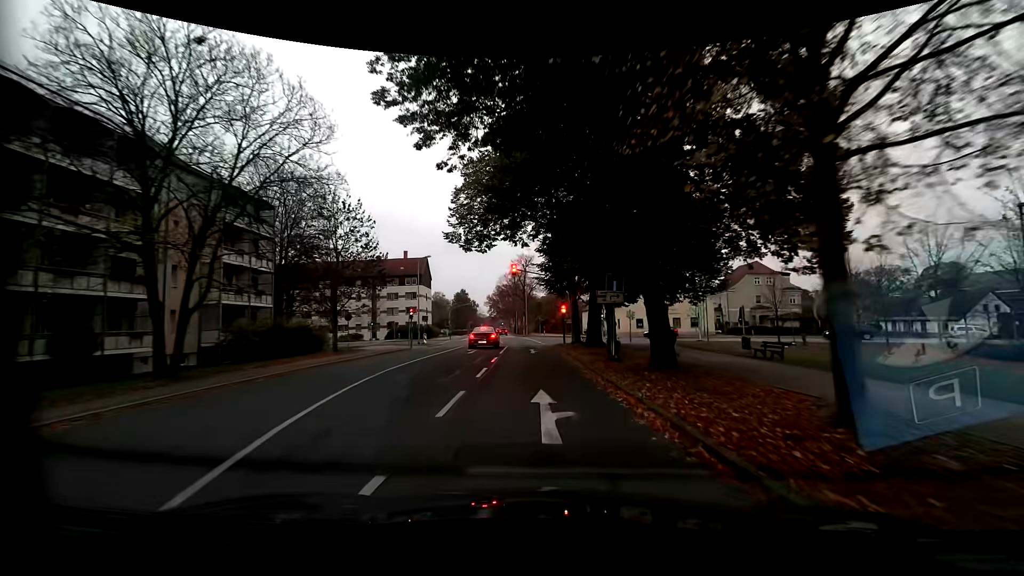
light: Day
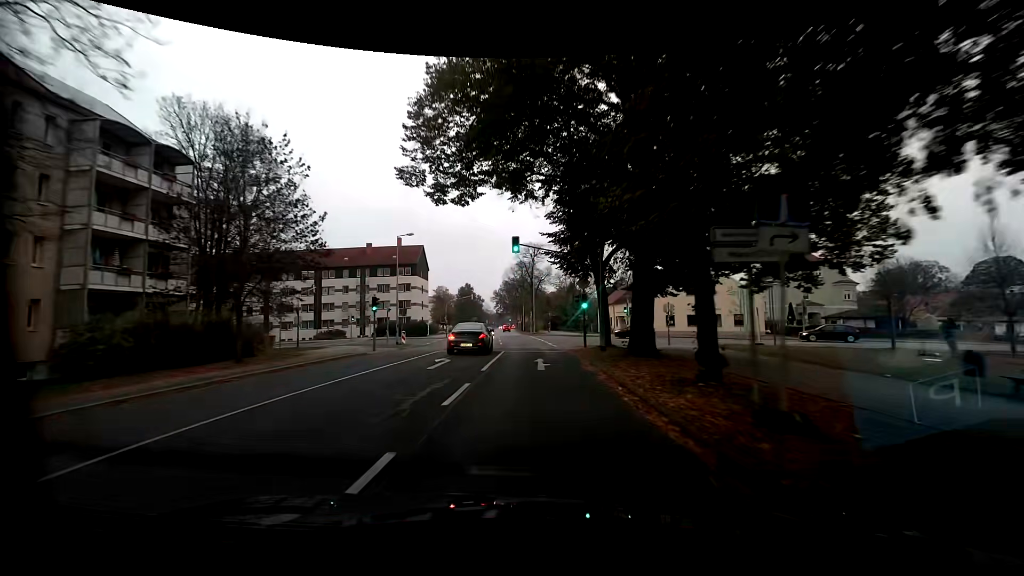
(0.0, +11.6) m; 0°
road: residential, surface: asphalt
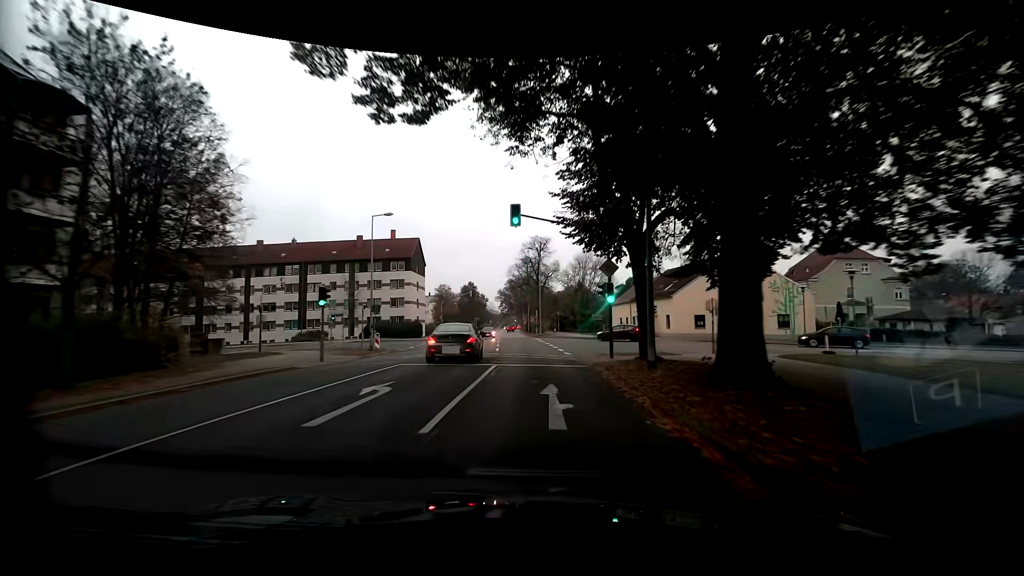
(-0.1, +8.2) m; -1°
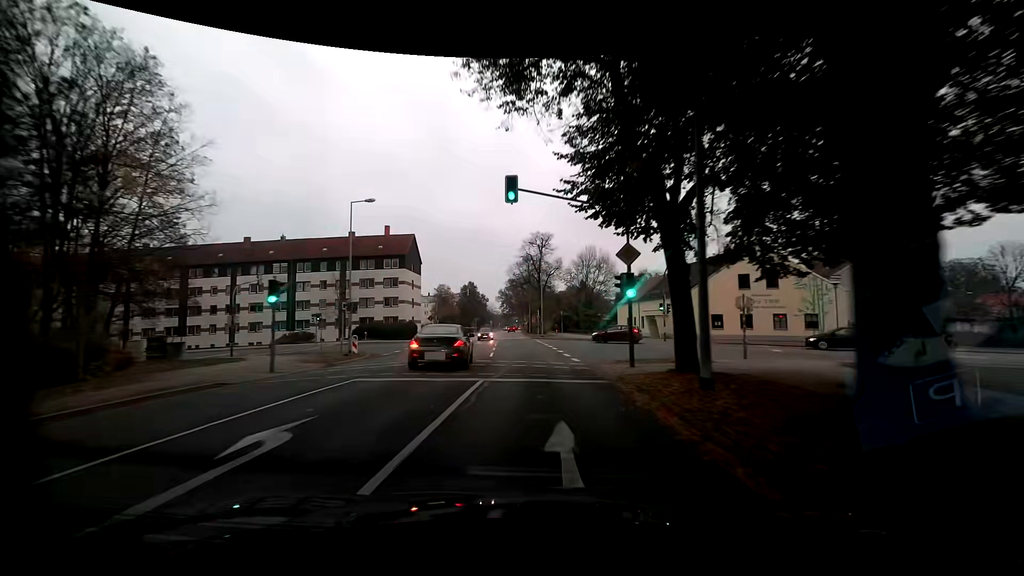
(0.0, +4.3) m; -1°
(0, +10) (0, +20) (-1, +30) (-1, +40) (-2, +50) (-2, +60) (-3, +70) (-3, +80) (-4, +90) (-4, +100) m
